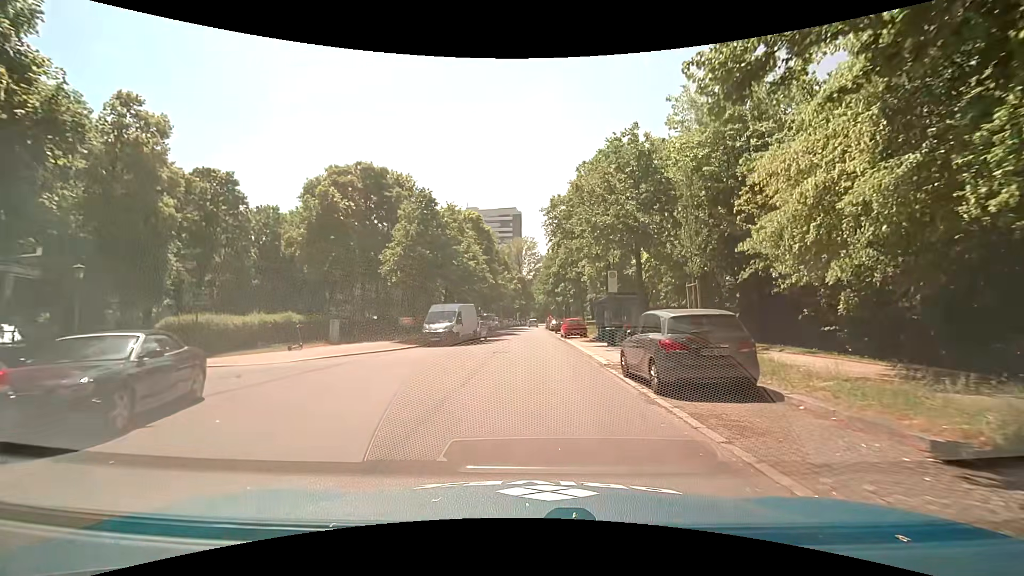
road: residential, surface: asphalt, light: Day
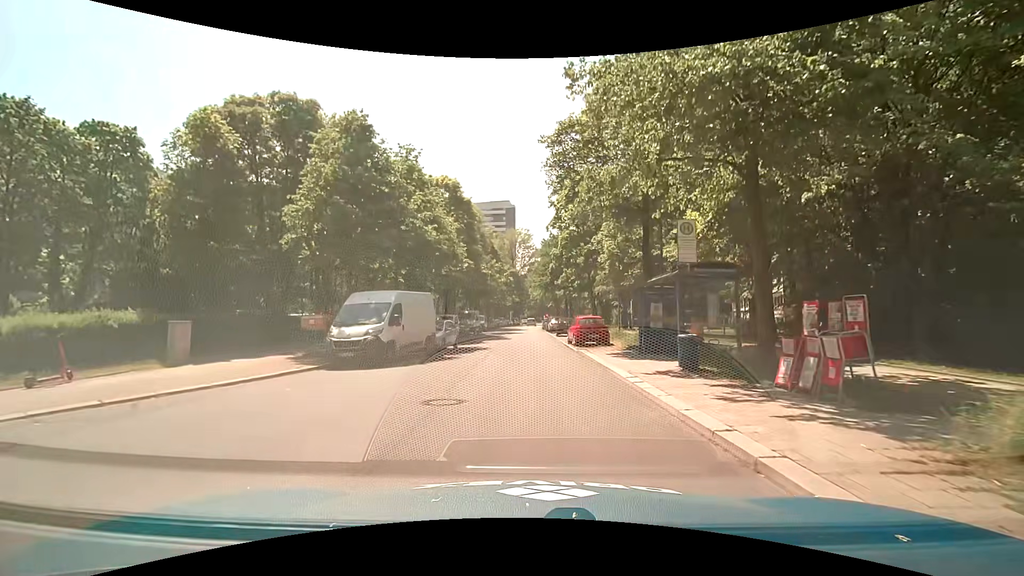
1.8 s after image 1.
(-0.2, +12.7) m; 0°
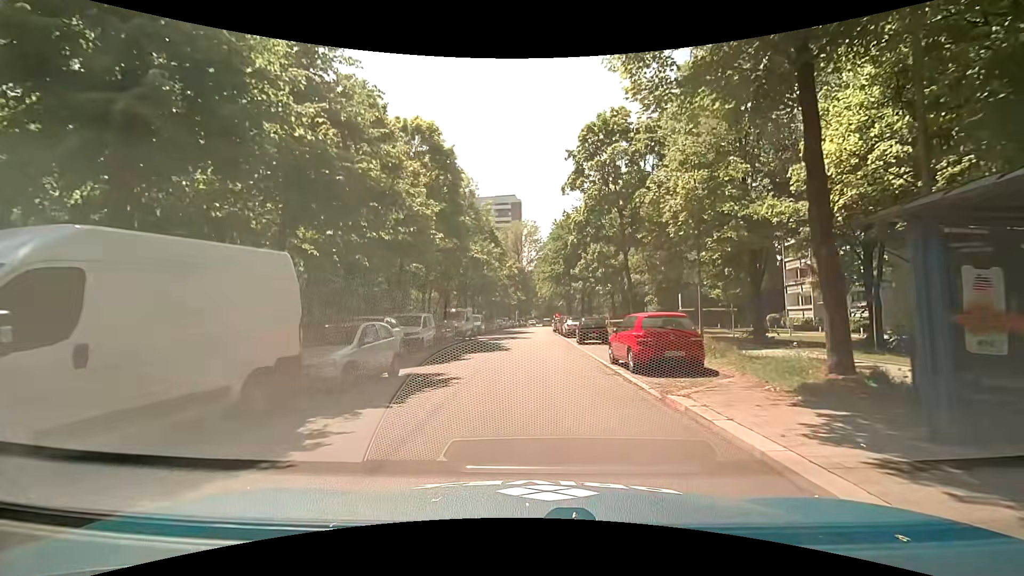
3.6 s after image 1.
(-0.1, +12.4) m; -2°
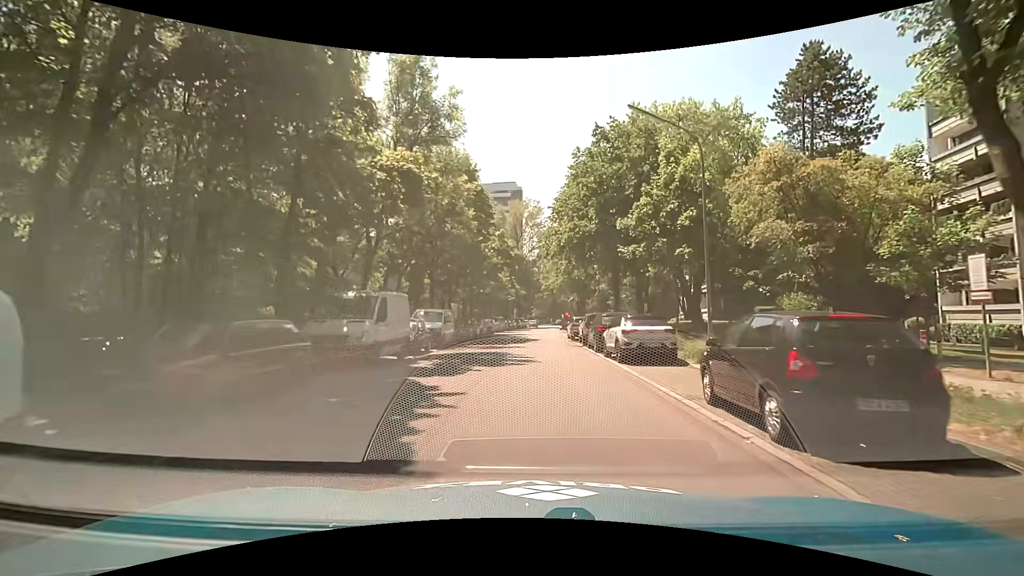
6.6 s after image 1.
(+0.3, +21.3) m; +1°
